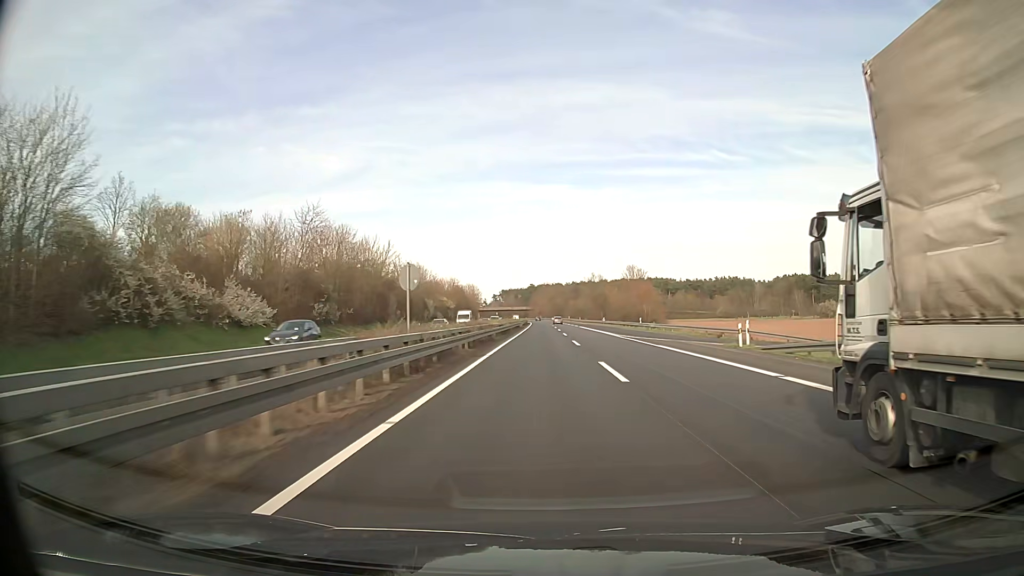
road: trunk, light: Day
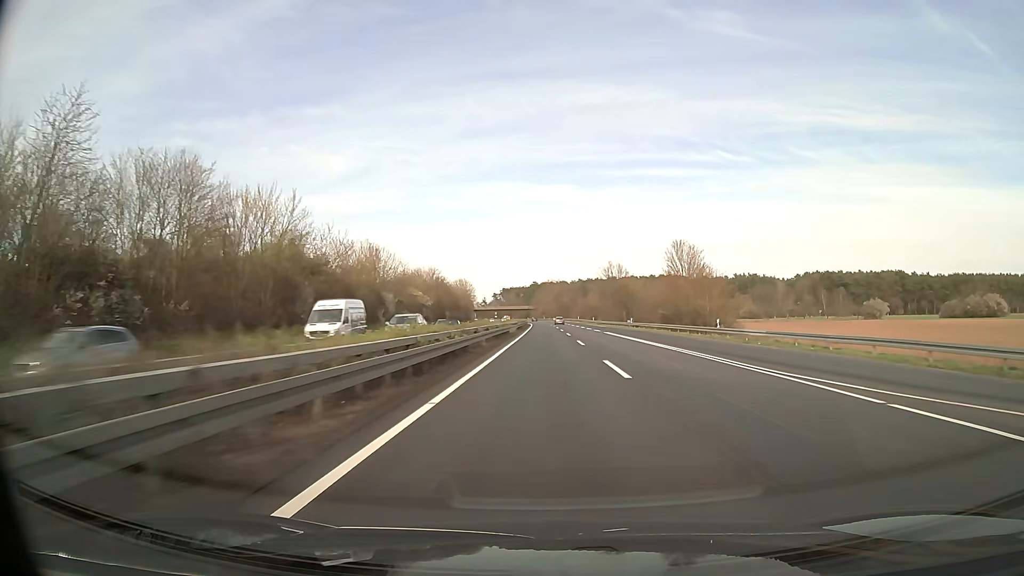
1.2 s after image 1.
(0.0, +34.8) m; 0°
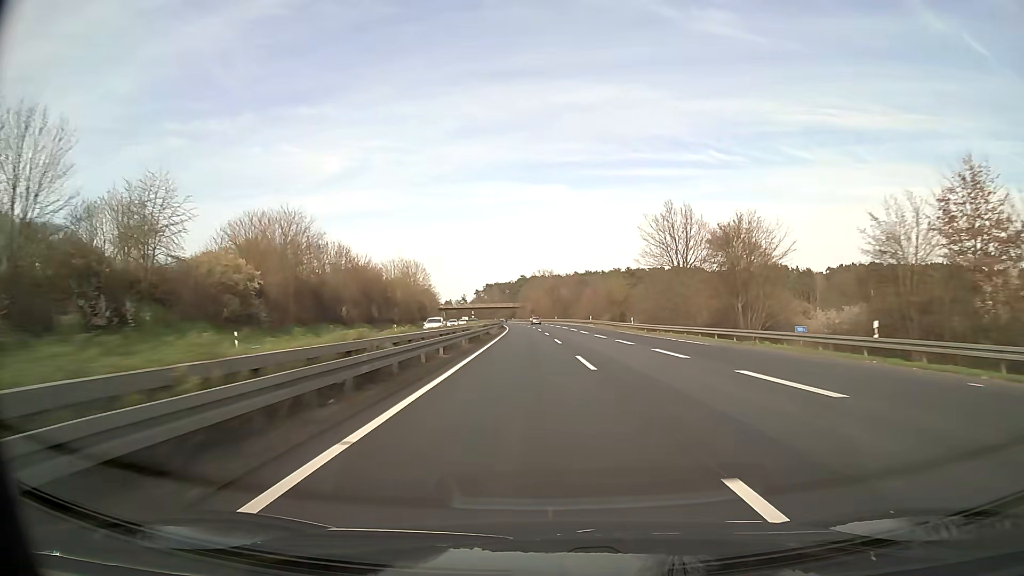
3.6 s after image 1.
(+0.5, +69.7) m; +1°
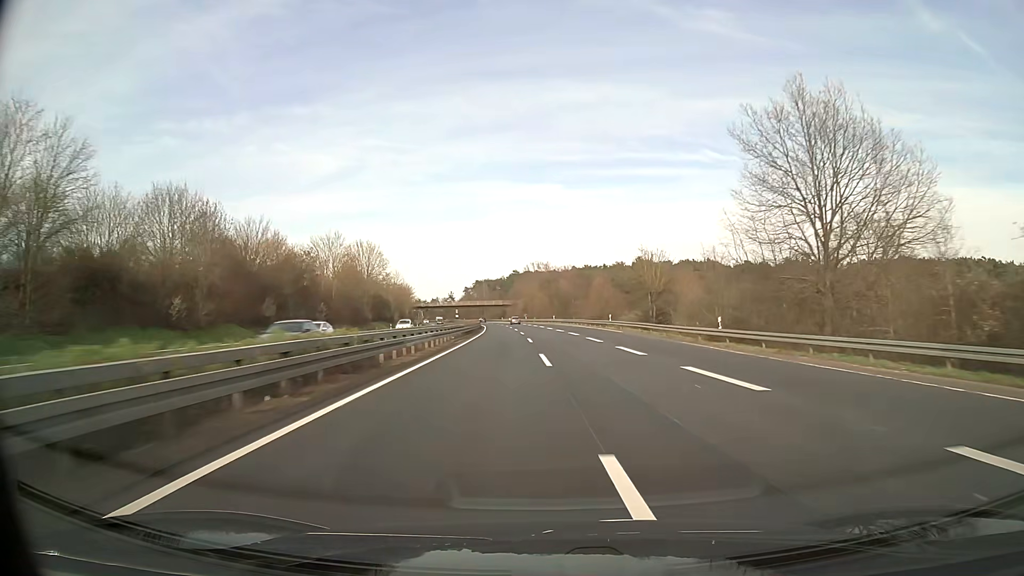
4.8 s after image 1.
(+0.1, +34.9) m; 0°
(0, +10) (0, +20) (0, +30) (0, +40) (0, +50) (0, +60) (-1, +70) (-1, +80) (-2, +90) (-2, +100) m
